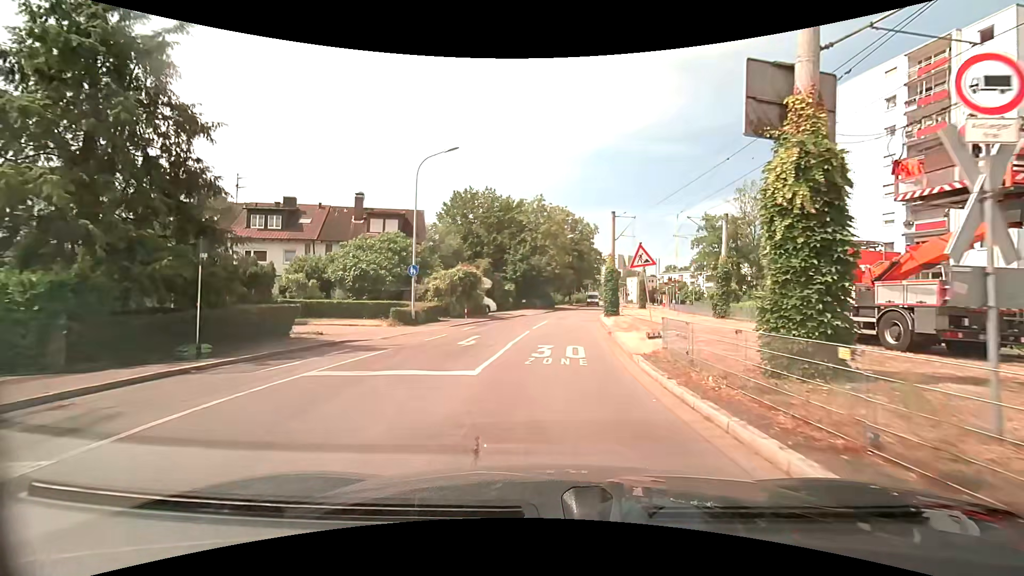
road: residential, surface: asphalt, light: Day
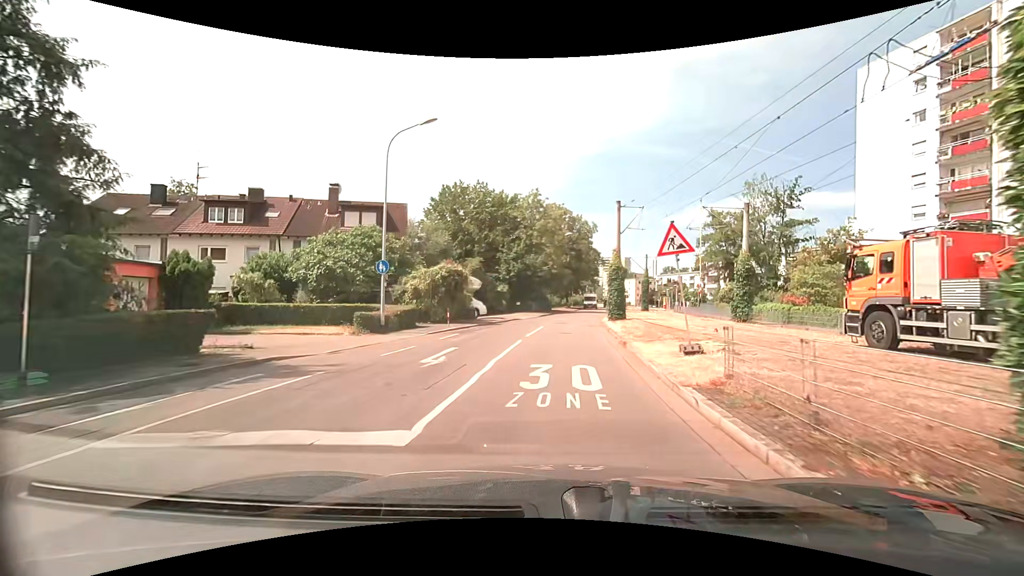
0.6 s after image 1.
(0.0, +4.4) m; +1°
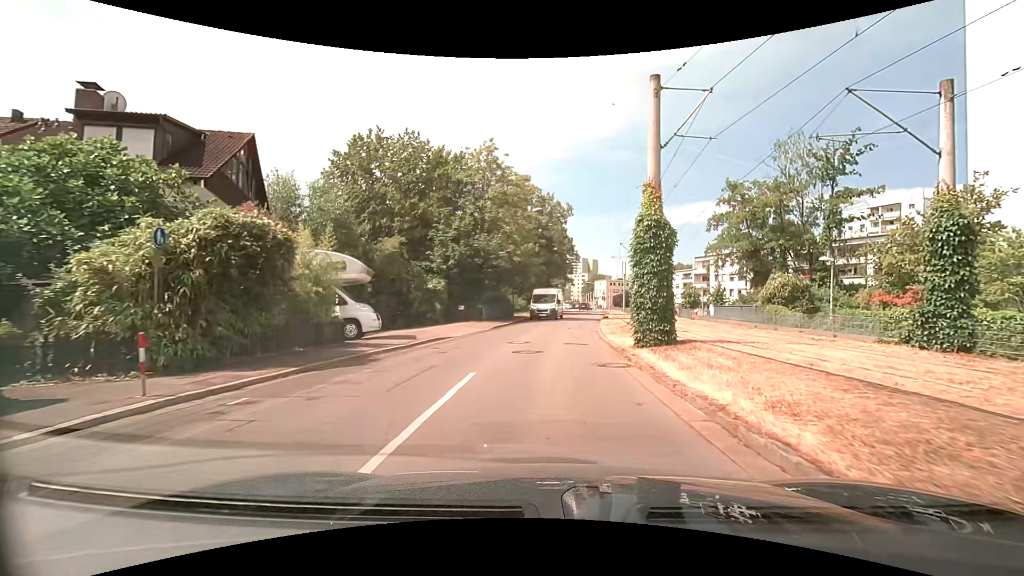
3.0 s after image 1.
(+0.5, +17.8) m; +3°
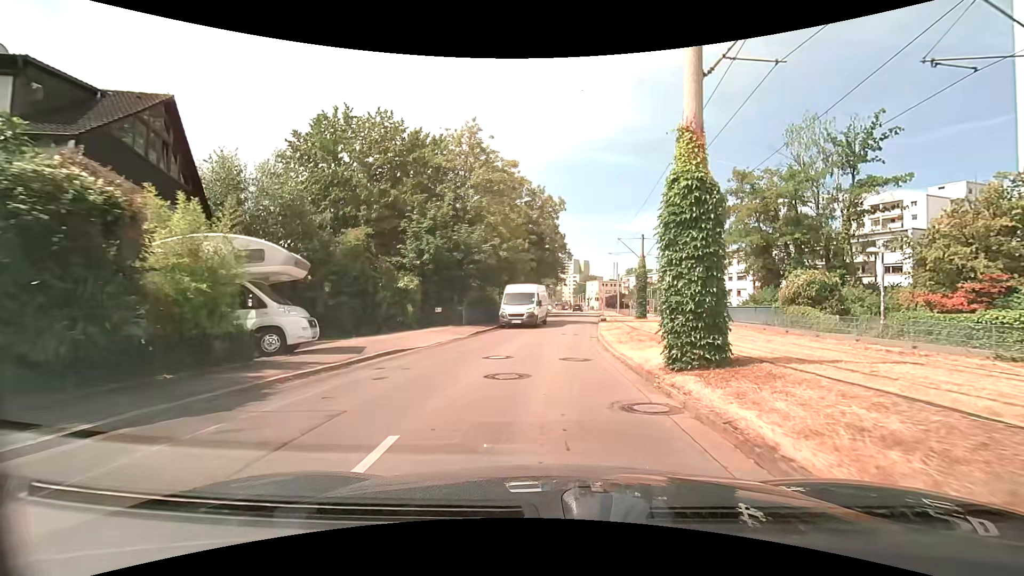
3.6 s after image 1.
(+0.1, +4.5) m; +1°
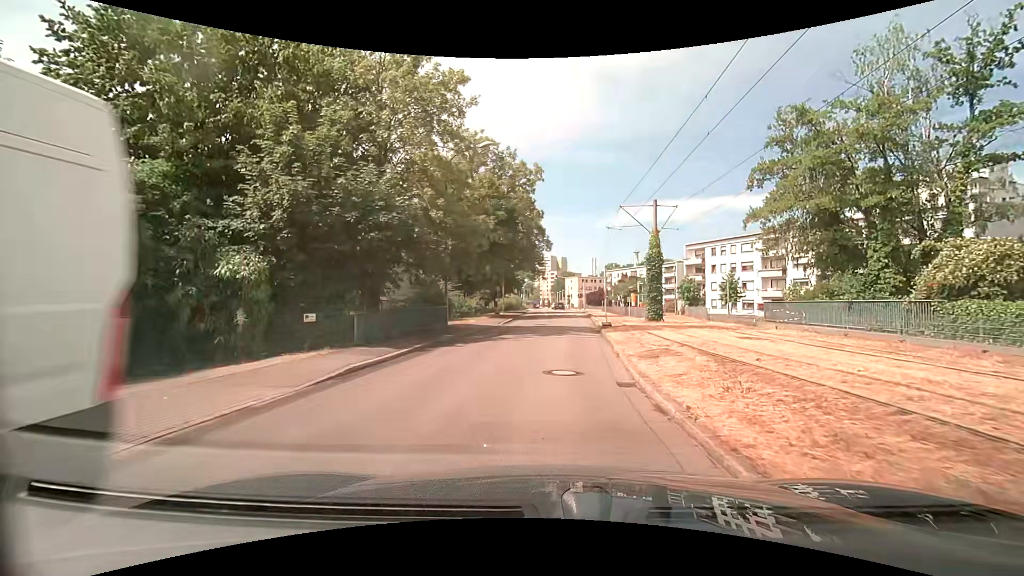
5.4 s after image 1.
(+0.3, +13.3) m; +2°
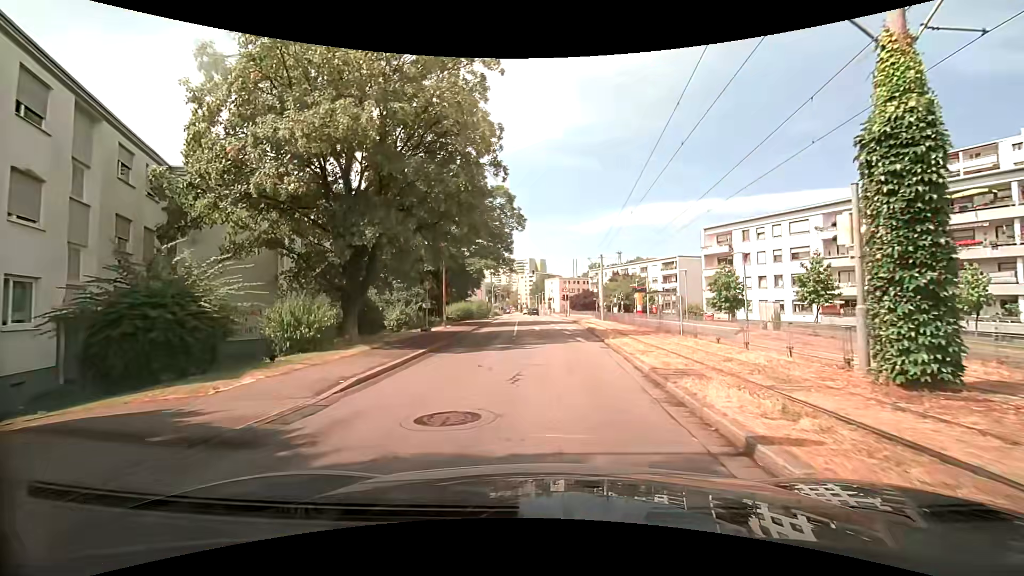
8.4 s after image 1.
(+0.8, +22.2) m; +2°
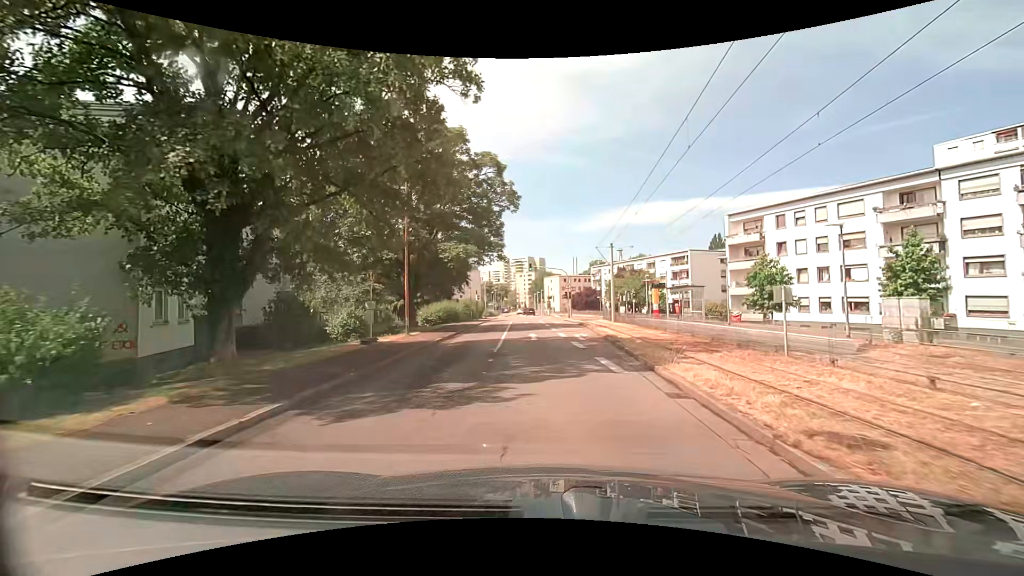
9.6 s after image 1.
(+0.2, +8.9) m; +2°
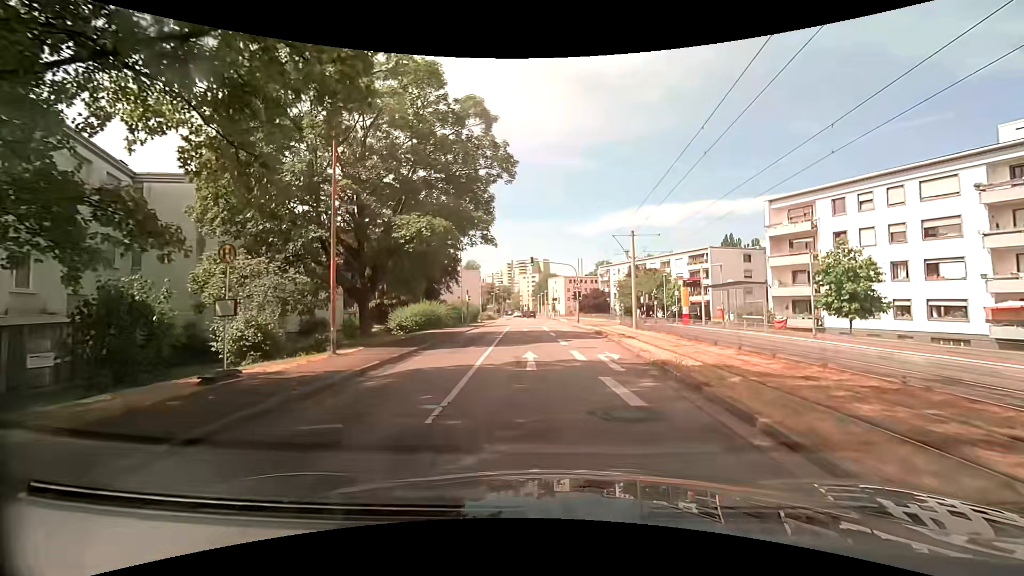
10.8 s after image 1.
(-0.1, +8.9) m; -1°
(0, +10) (0, +20) (-1, +30) (-1, +40) (-1, +50) (-1, +60) (-1, +70) (-2, +80) (-2, +90) (-3, +100) m
